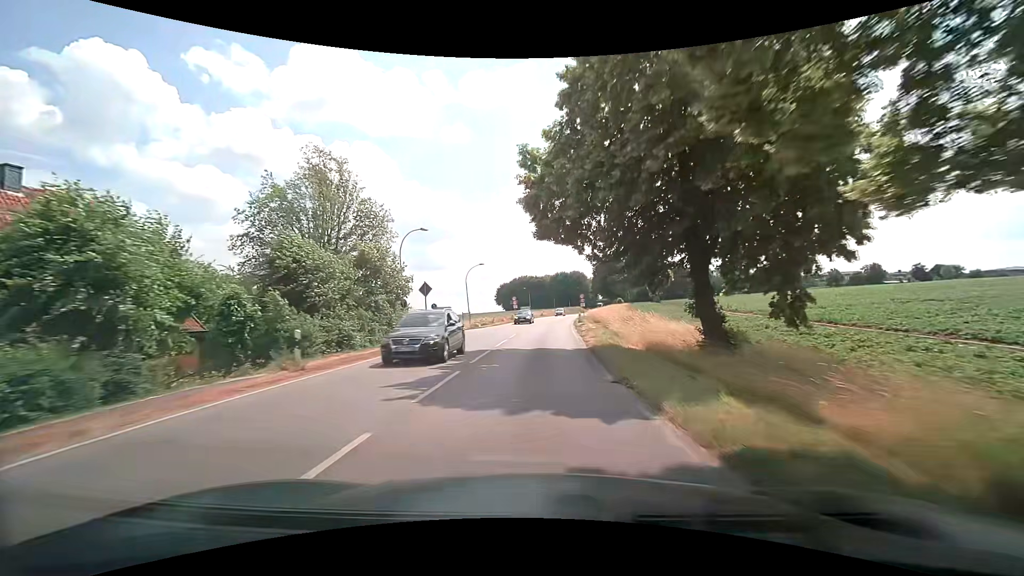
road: secondary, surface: asphalt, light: Day
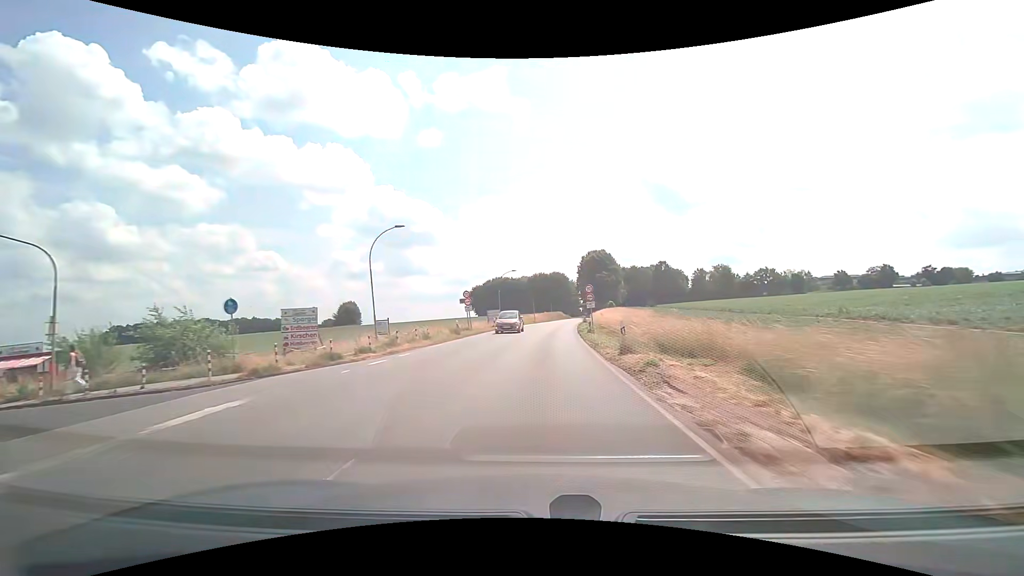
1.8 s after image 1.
(+0.8, +30.7) m; +3°
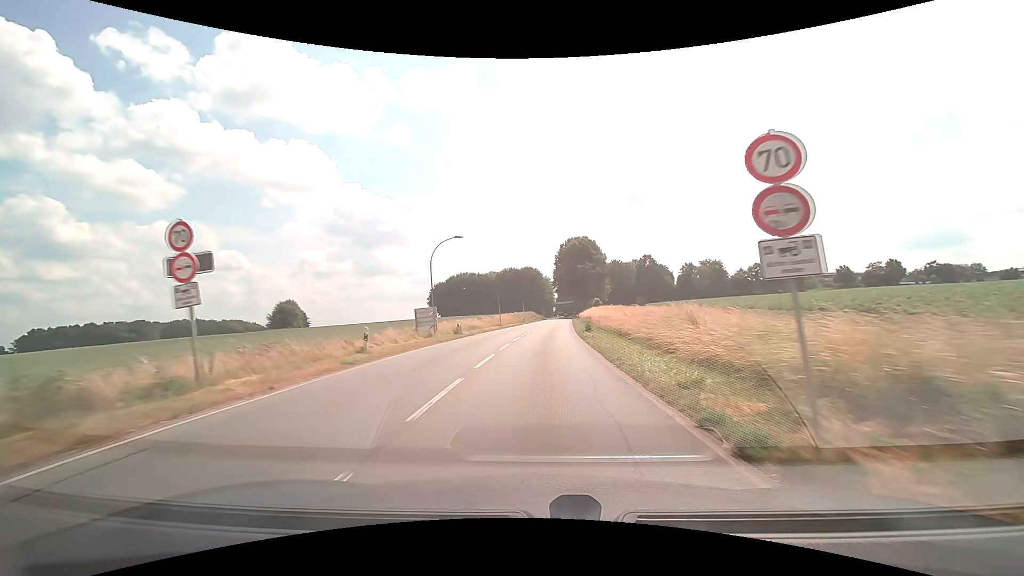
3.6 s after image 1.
(+0.9, +30.3) m; +3°
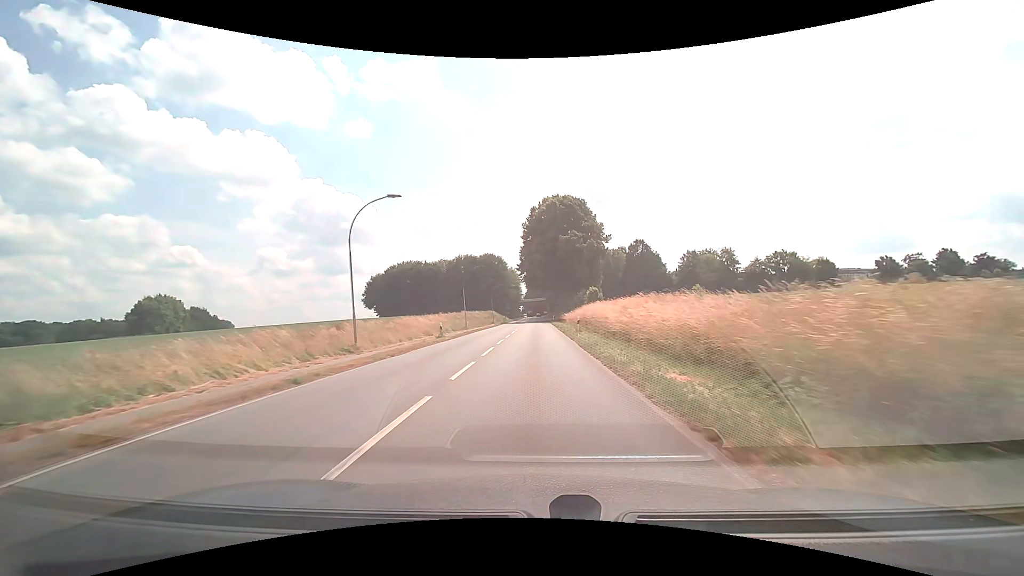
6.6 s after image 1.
(+2.1, +49.8) m; +4°
(0, +10) (0, +20) (0, +30) (0, +40) (0, +50) (+1, +60) (+1, +70) (+1, +80) (+1, +90) (+1, +100) m
